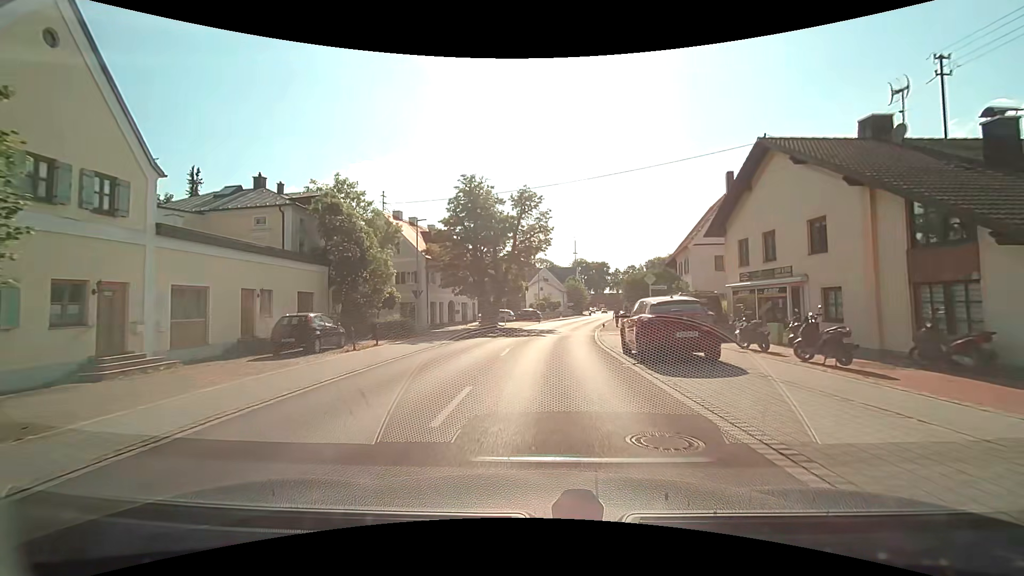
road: tertiary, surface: asphalt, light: Day
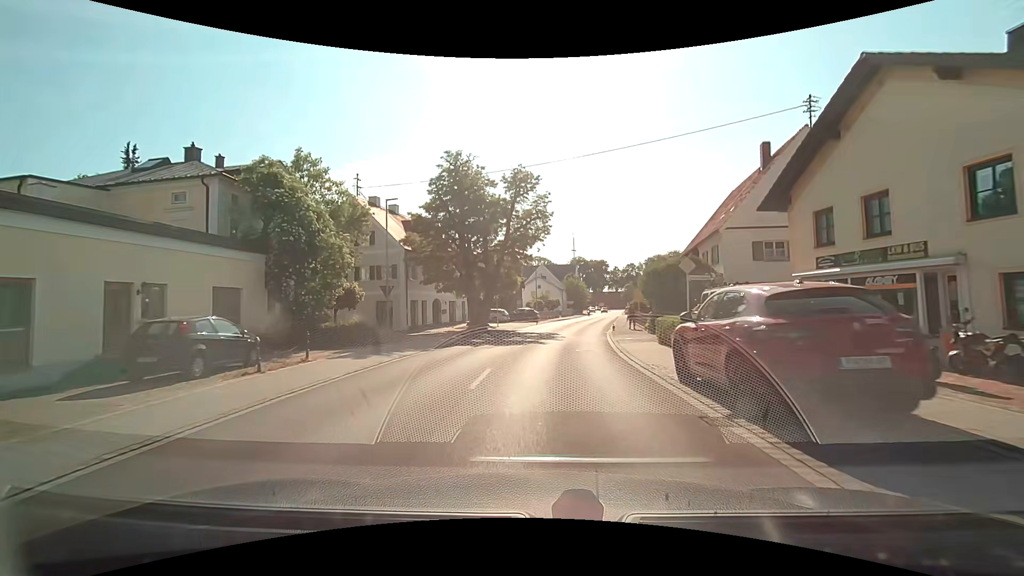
(0.0, +6.4) m; 0°
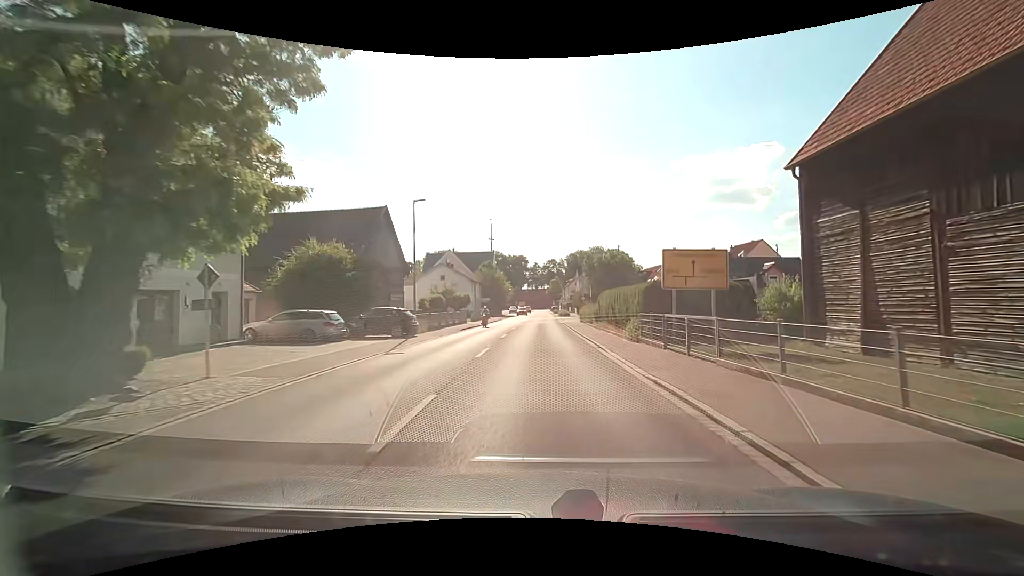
(+1.7, +30.4) m; +9°
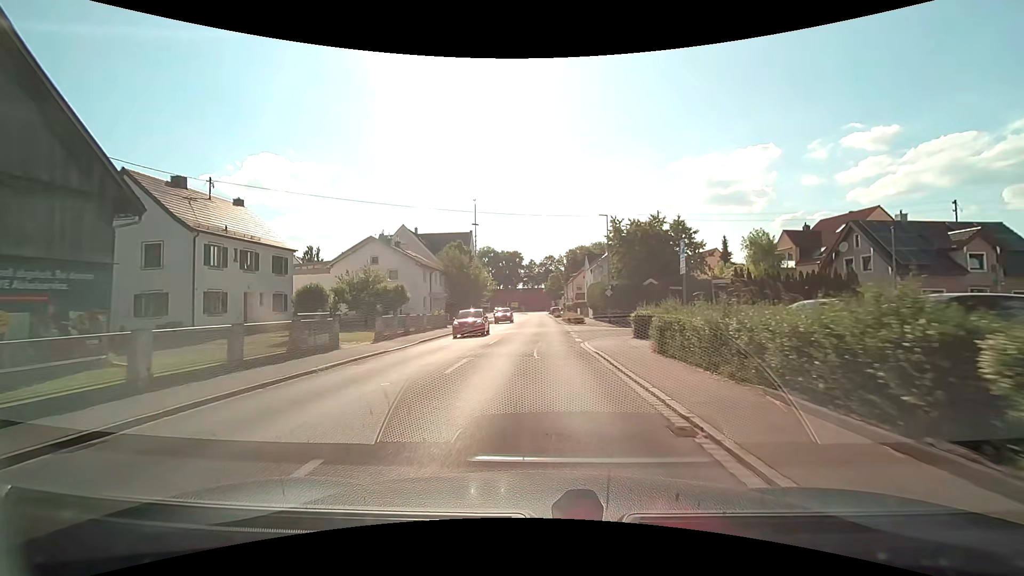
(+0.4, +30.3) m; 0°
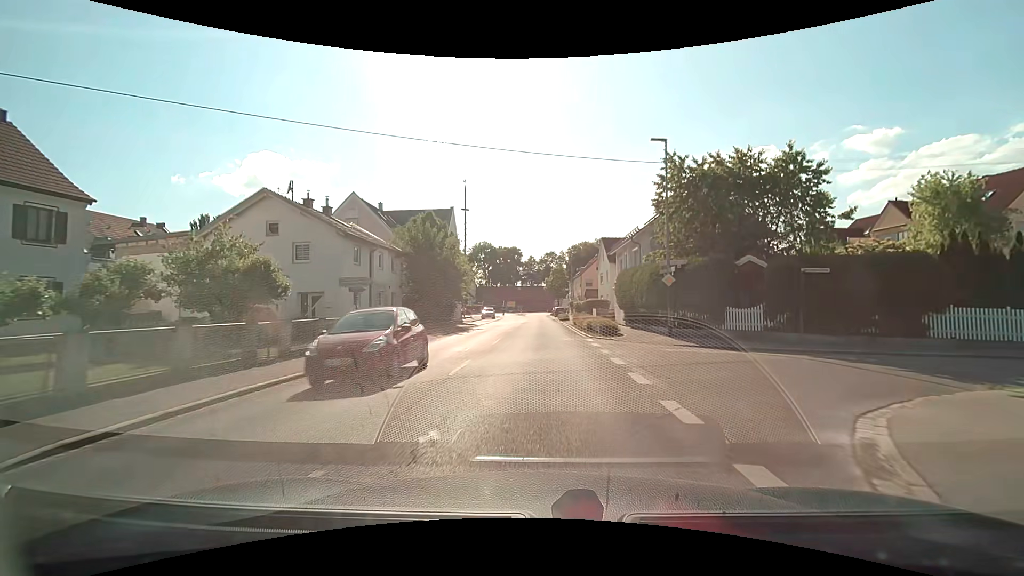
(-0.1, +18.3) m; 0°
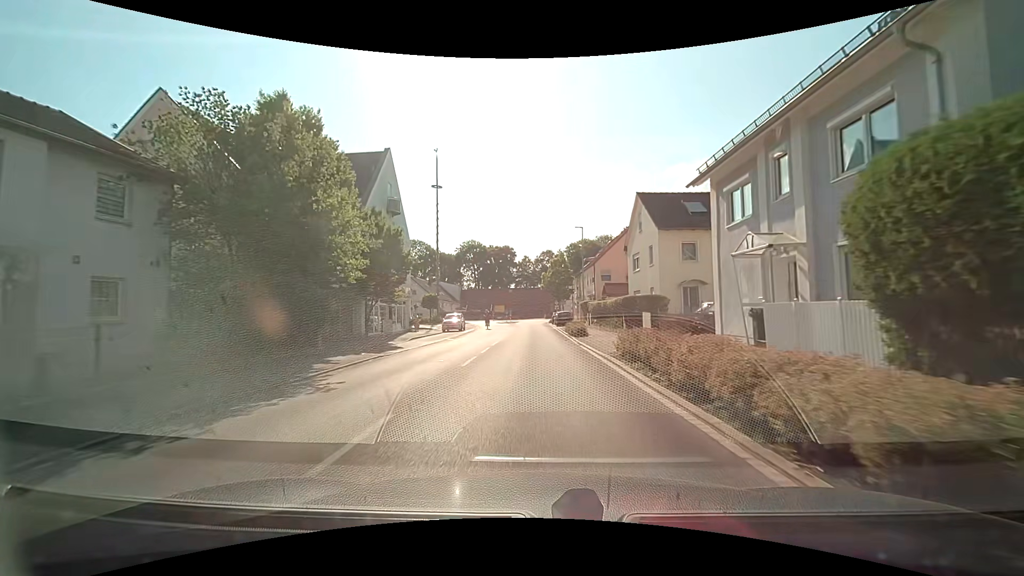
(+0.3, +24.5) m; 0°
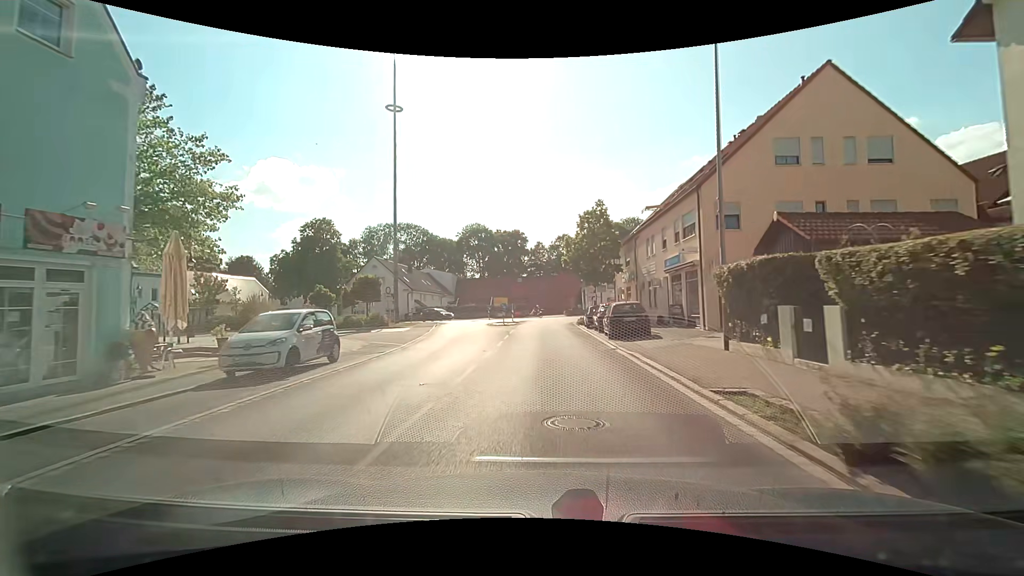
(-0.2, +30.8) m; -1°
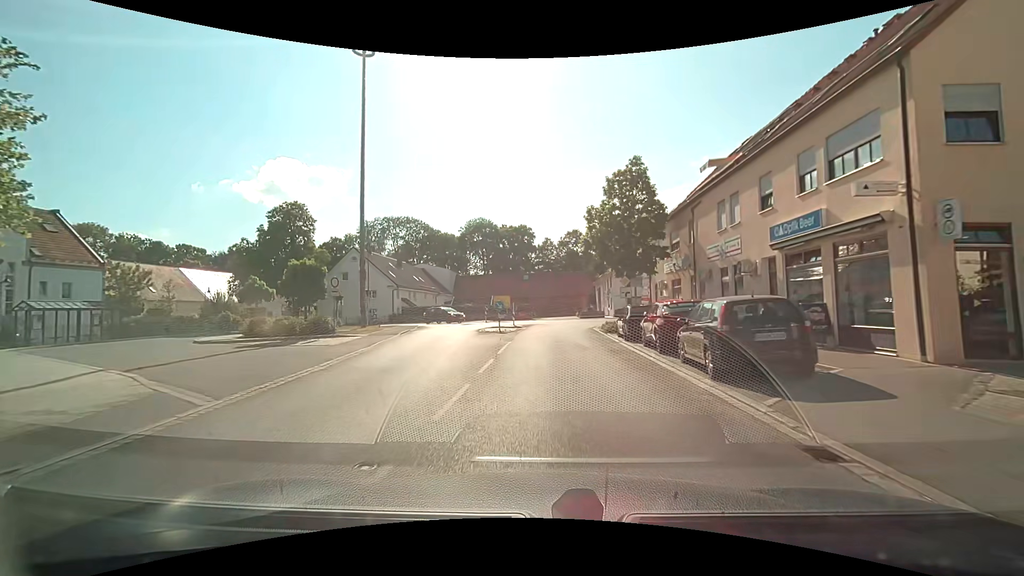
(-0.1, +11.7) m; -1°
